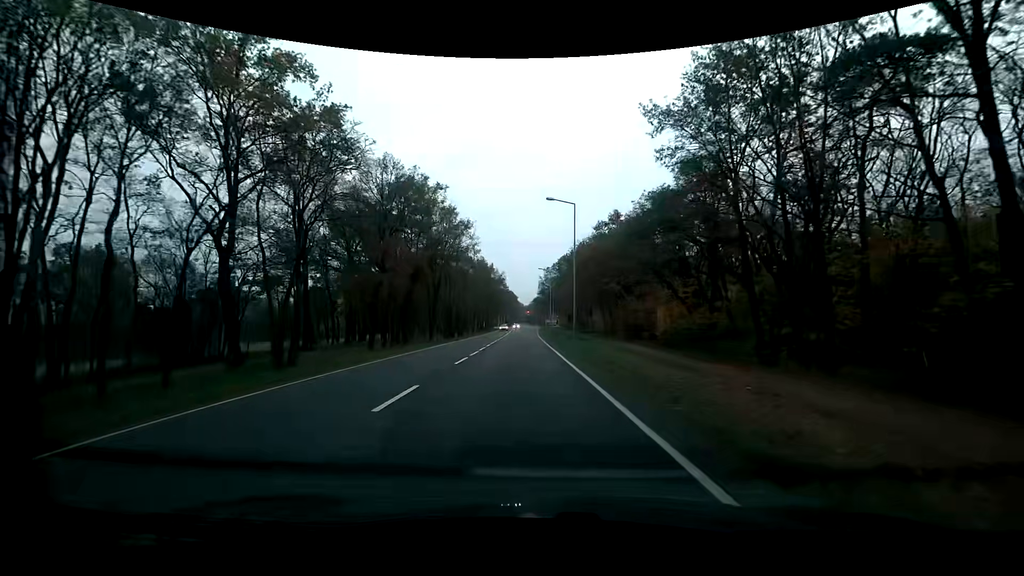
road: primary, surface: asphalt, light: Day
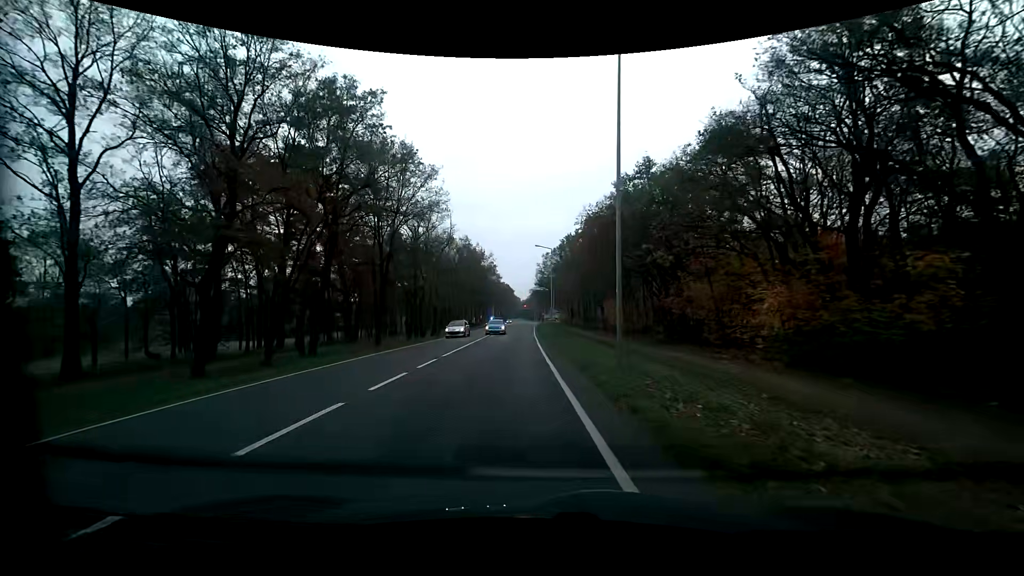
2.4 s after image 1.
(+0.1, +19.6) m; +1°
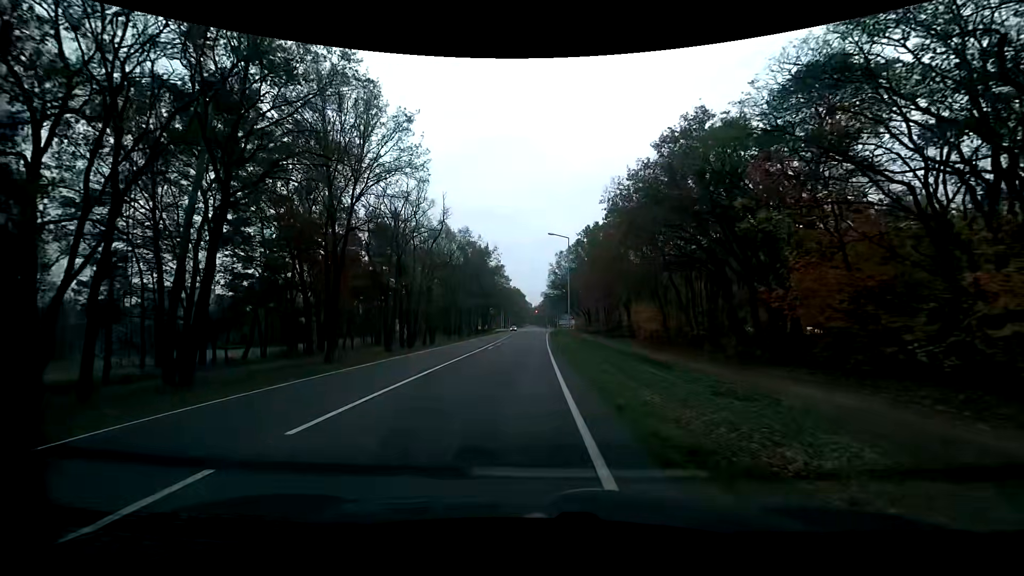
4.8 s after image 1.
(-0.2, +12.3) m; -1°
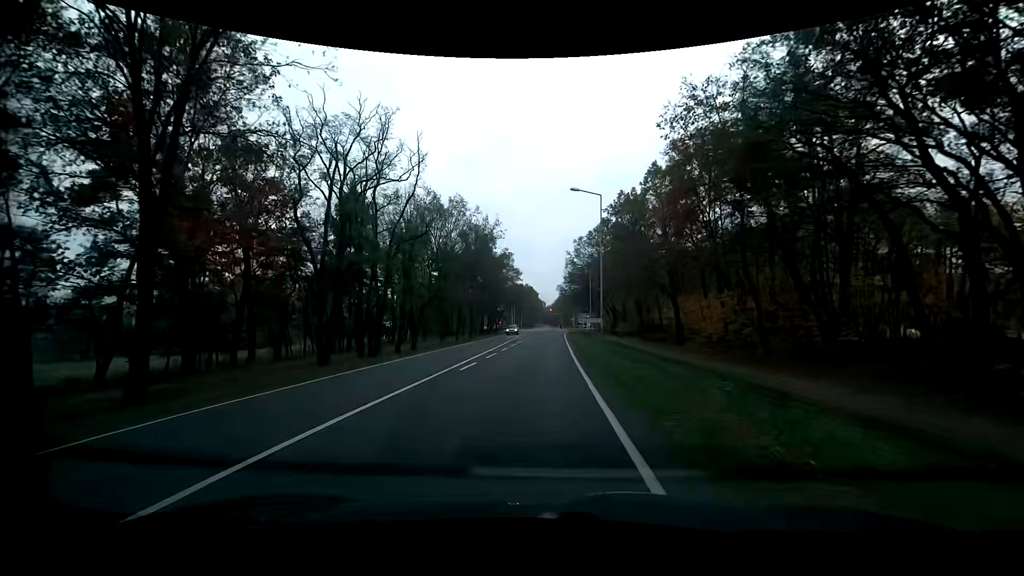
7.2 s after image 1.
(-0.4, +16.8) m; -1°
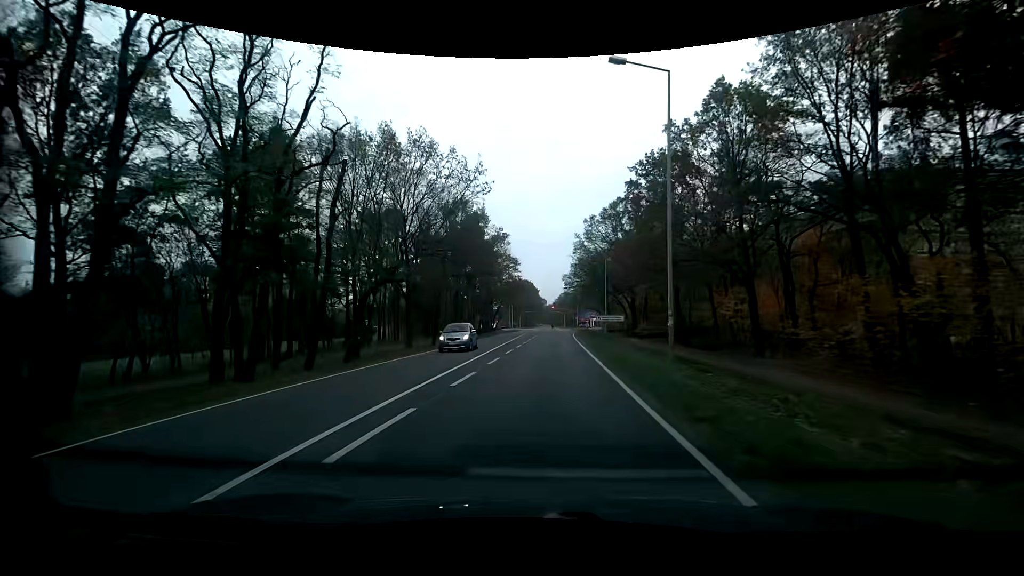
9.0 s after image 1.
(-0.3, +17.1) m; -1°
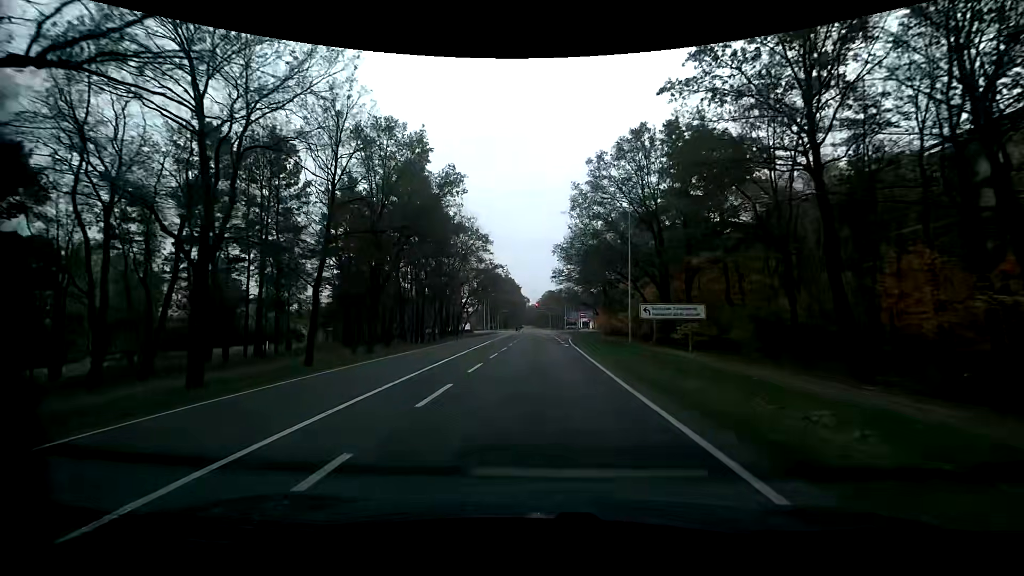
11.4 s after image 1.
(+0.7, +27.1) m; +2°
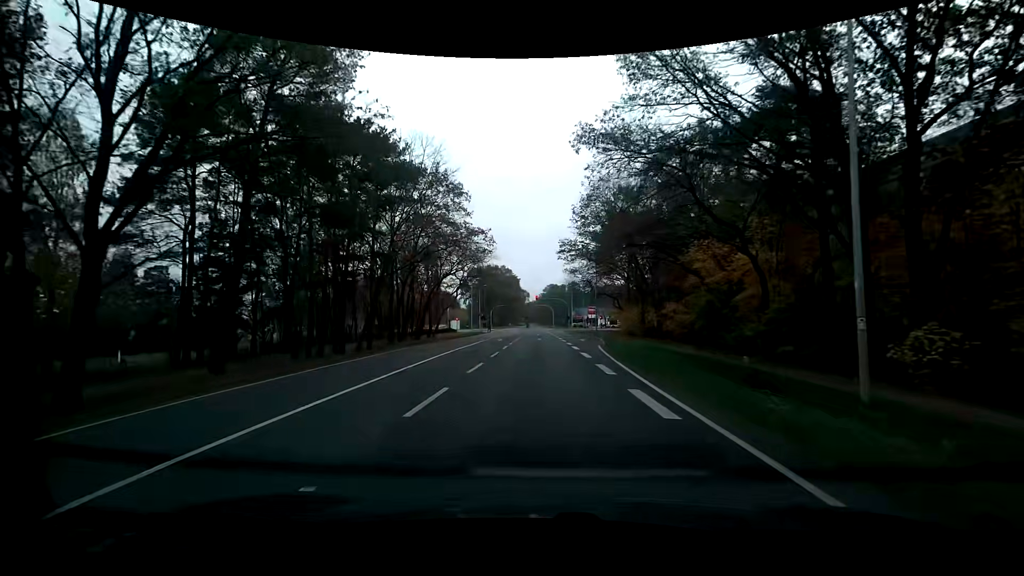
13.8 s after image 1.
(0.0, +24.8) m; -1°
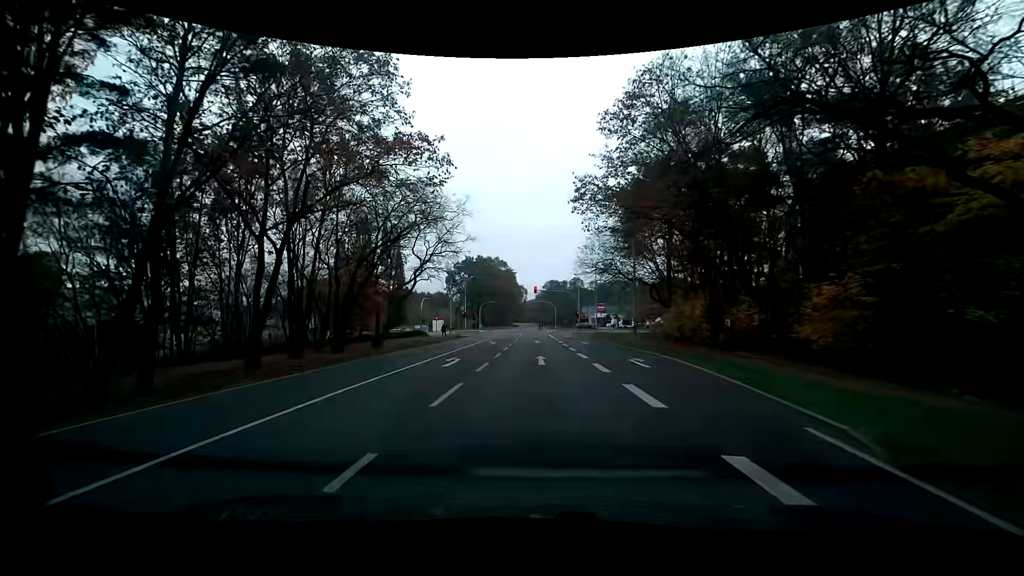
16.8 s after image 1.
(+0.3, +22.5) m; +1°
